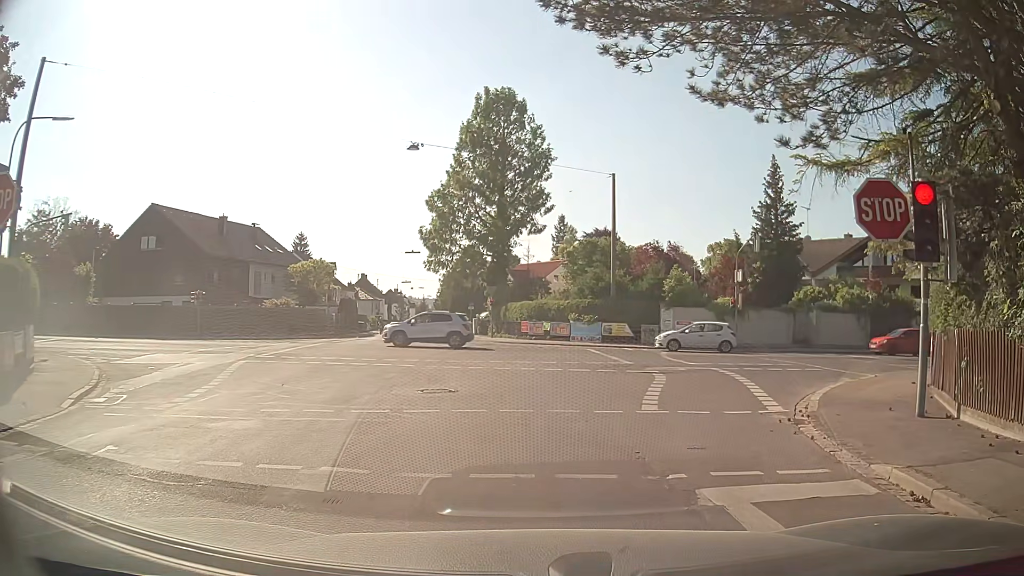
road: secondary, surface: asphalt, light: Day
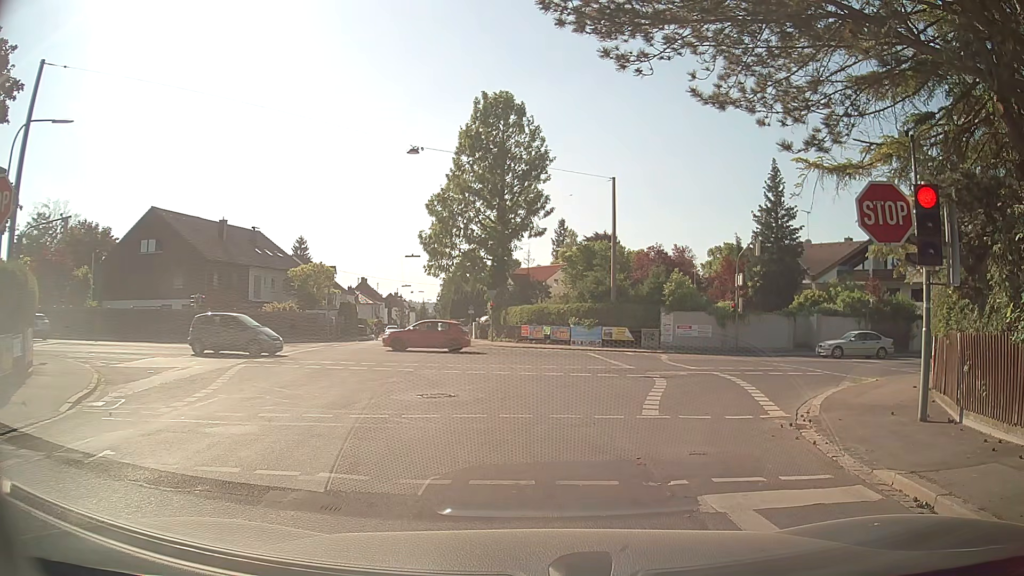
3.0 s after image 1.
(0.0, +0.2) m; 0°
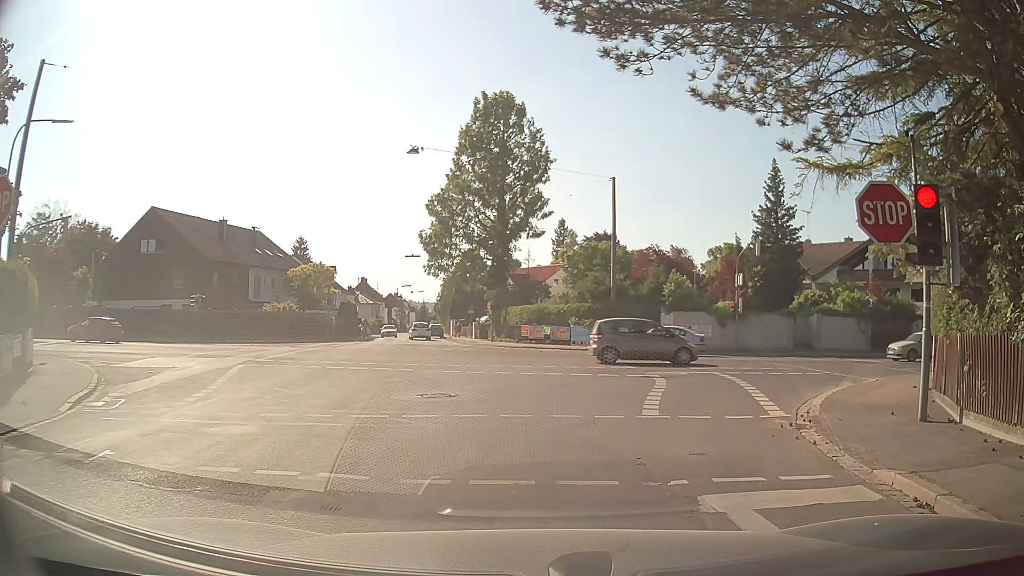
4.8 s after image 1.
(0.0, 0.0) m; 0°
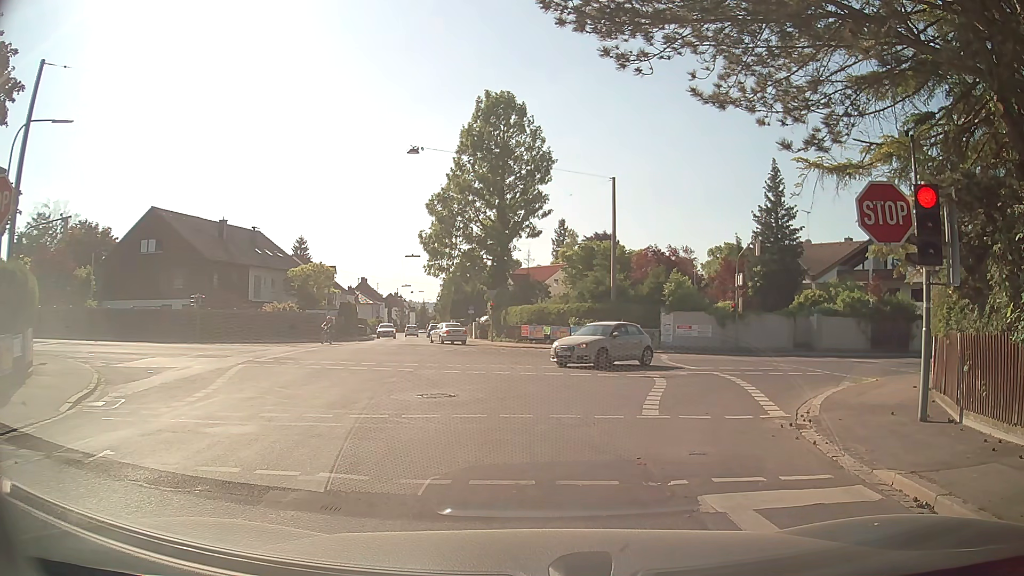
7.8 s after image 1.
(0.0, 0.0) m; 0°
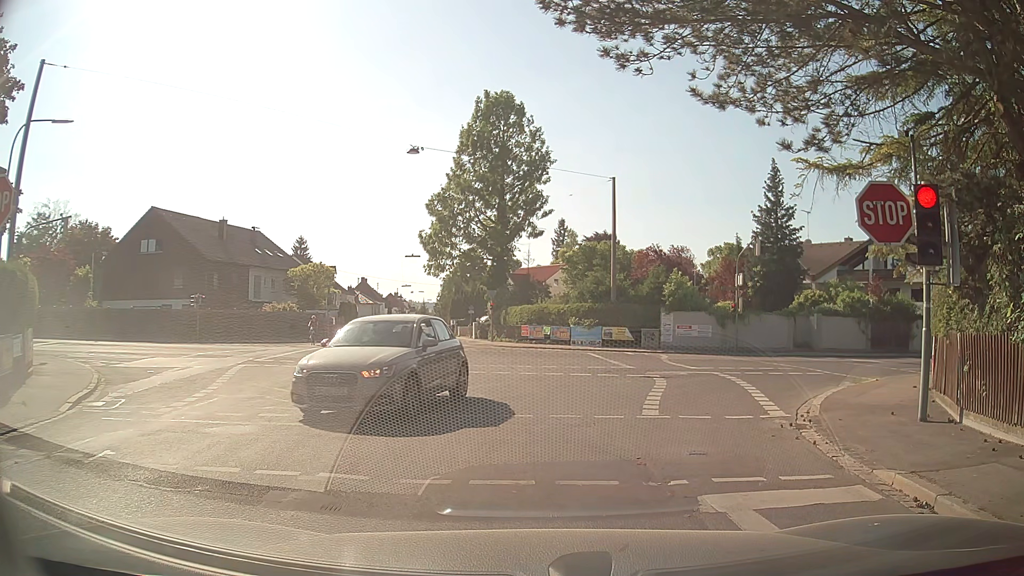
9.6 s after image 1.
(0.0, 0.0) m; 0°
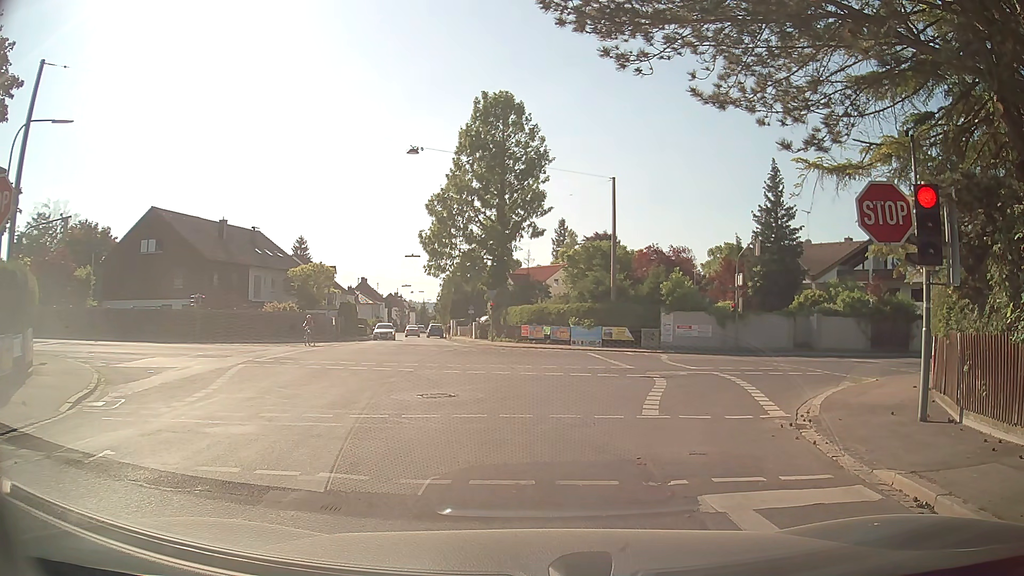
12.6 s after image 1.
(0.0, 0.0) m; 0°
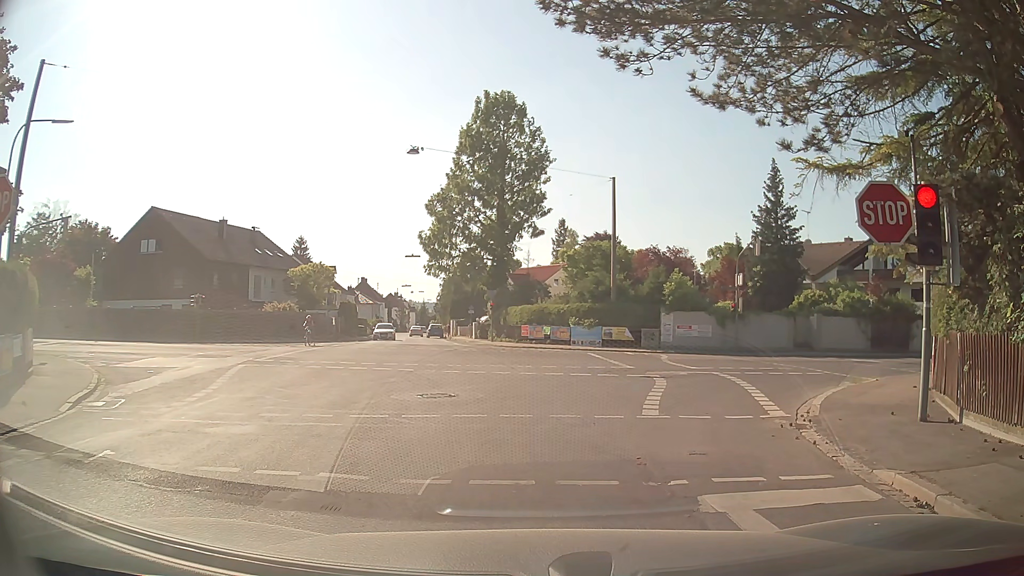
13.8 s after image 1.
(0.0, 0.0) m; 0°
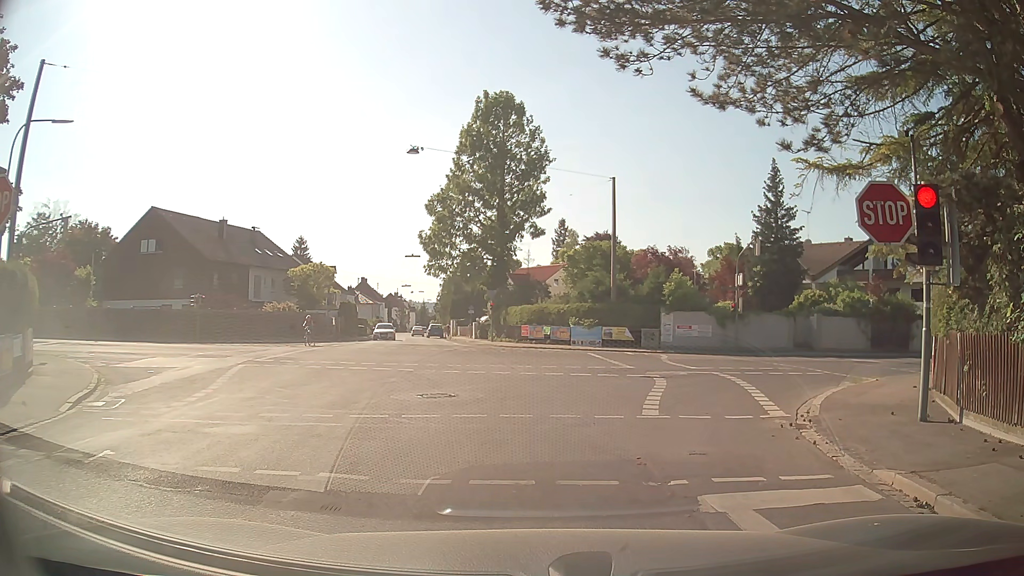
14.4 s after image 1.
(0.0, 0.0) m; 0°
(-1, +10) (+2, +19) (+9, +26) (+18, +31) (+28, +33) (+38, +35) (+48, +36) (+57, +38) (+67, +40) (+77, +42) m
